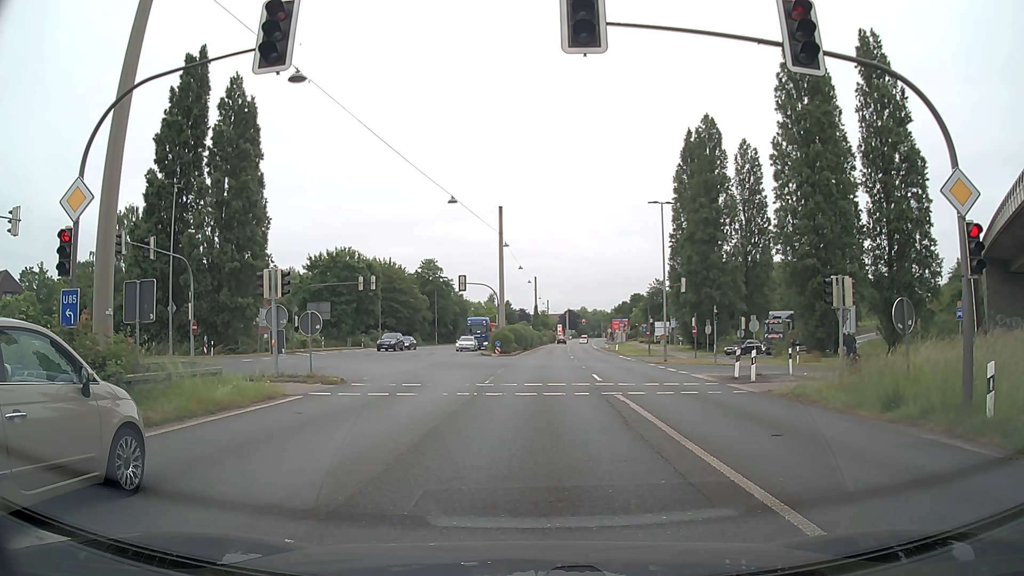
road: trunk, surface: asphalt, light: Day
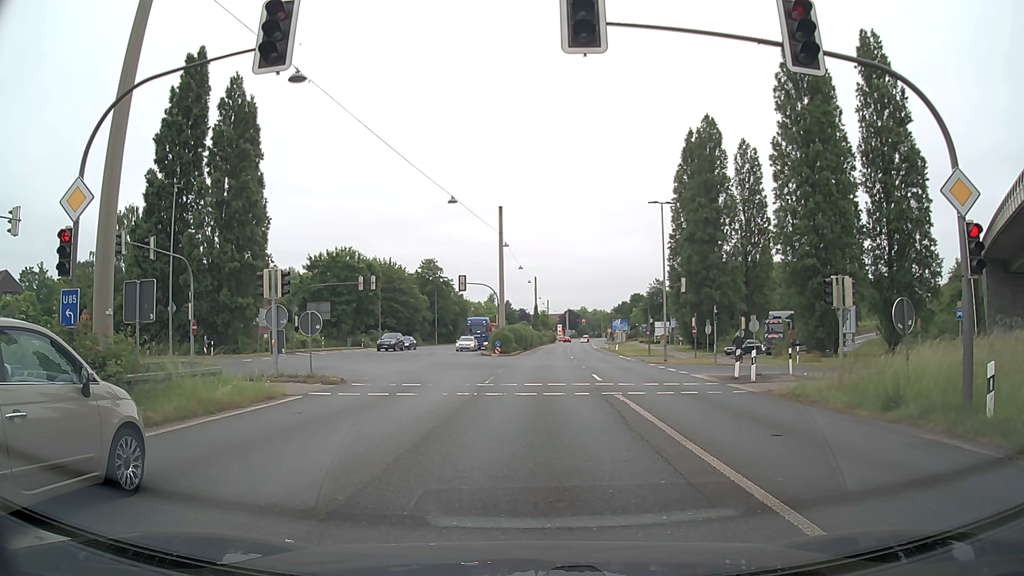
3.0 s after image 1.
(0.0, 0.0) m; 0°
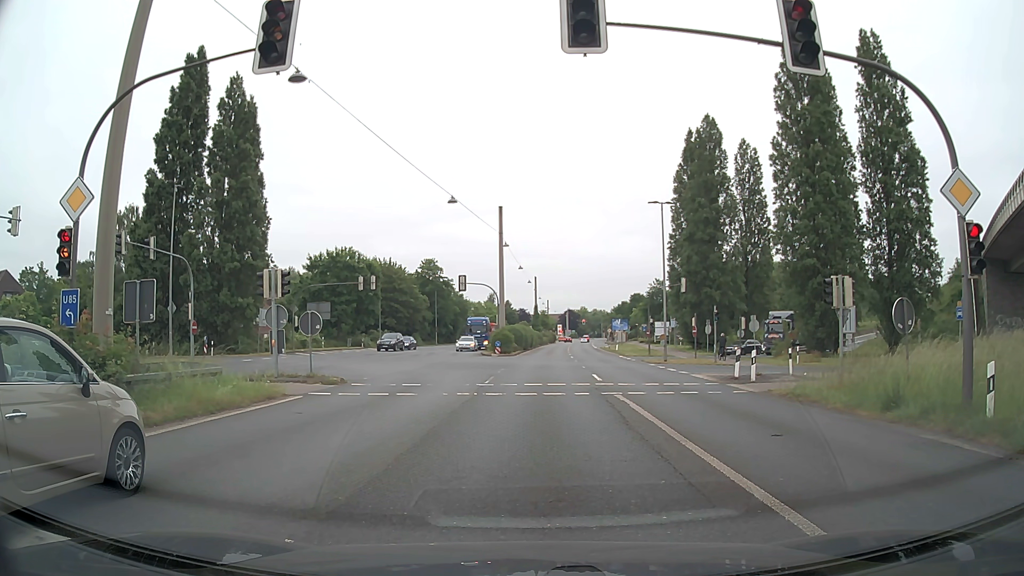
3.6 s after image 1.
(0.0, 0.0) m; 0°
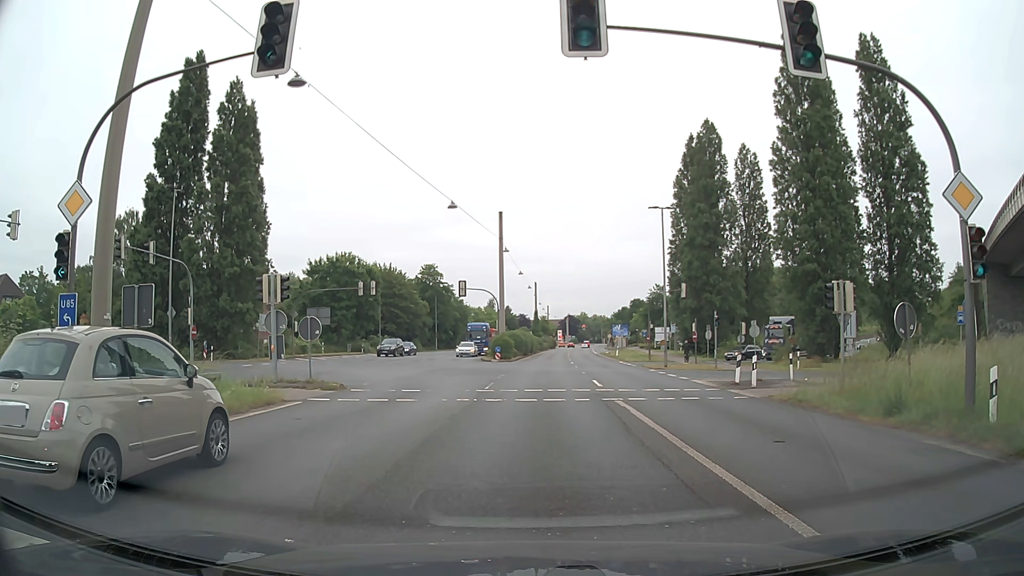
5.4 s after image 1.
(0.0, +0.1) m; 0°
